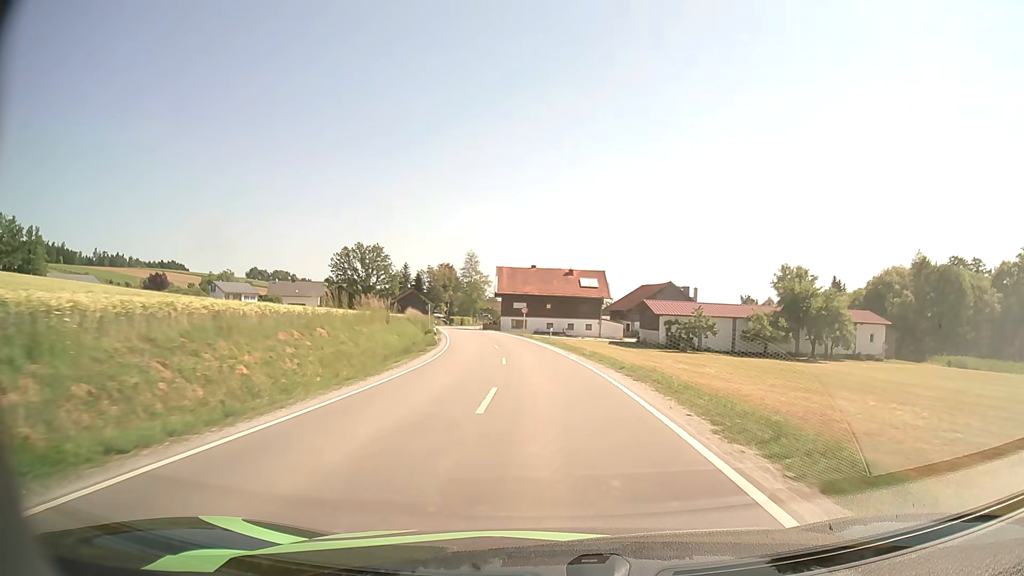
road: secondary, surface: asphalt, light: Day
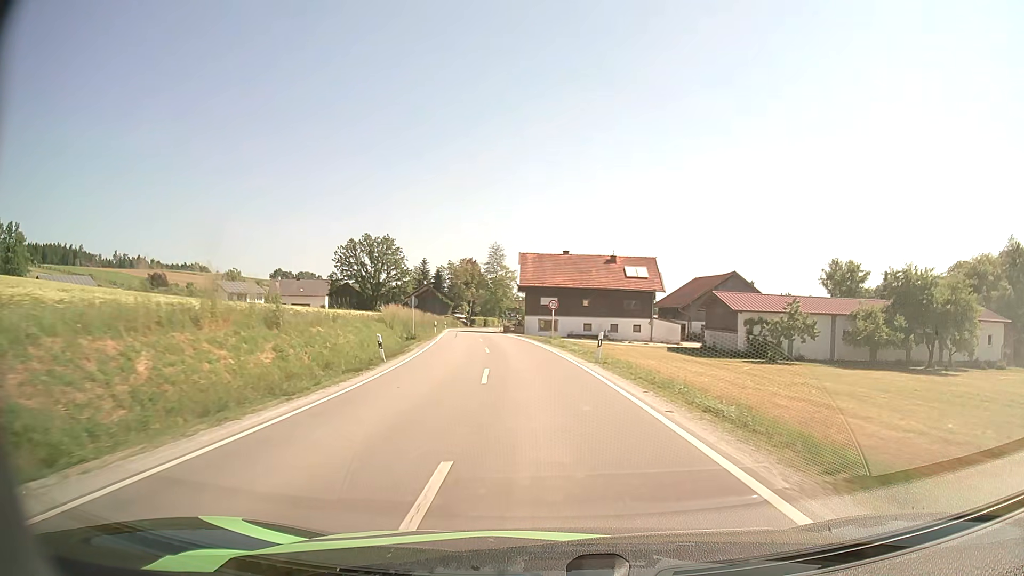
(-0.3, +19.7) m; -3°
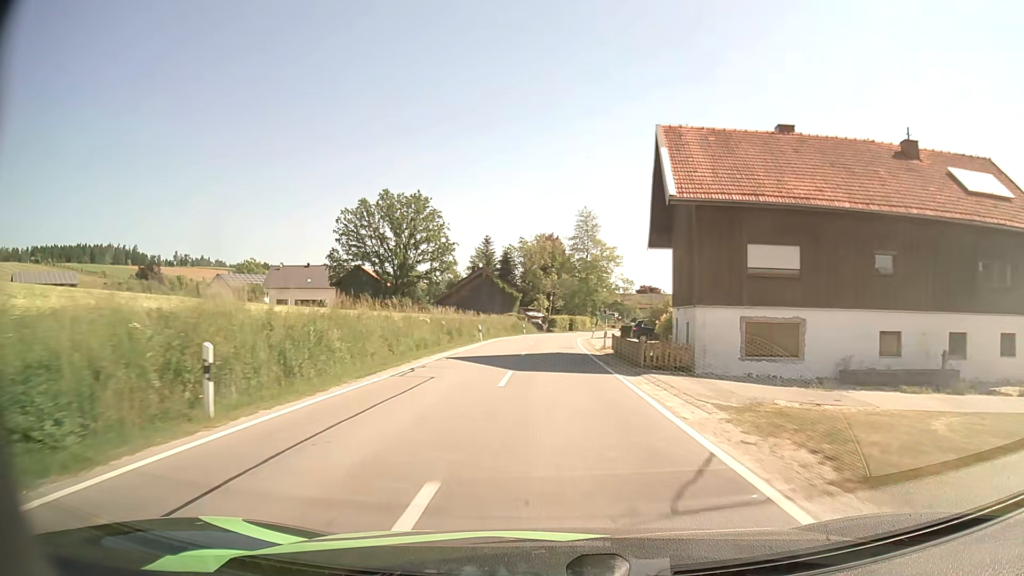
(-4.0, +49.4) m; -8°
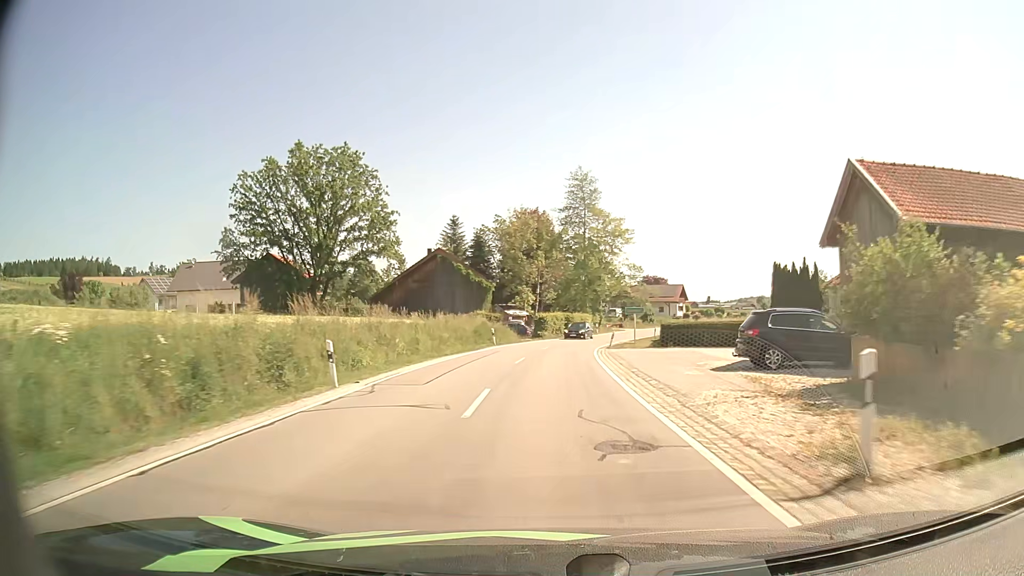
(0.0, +28.1) m; +1°
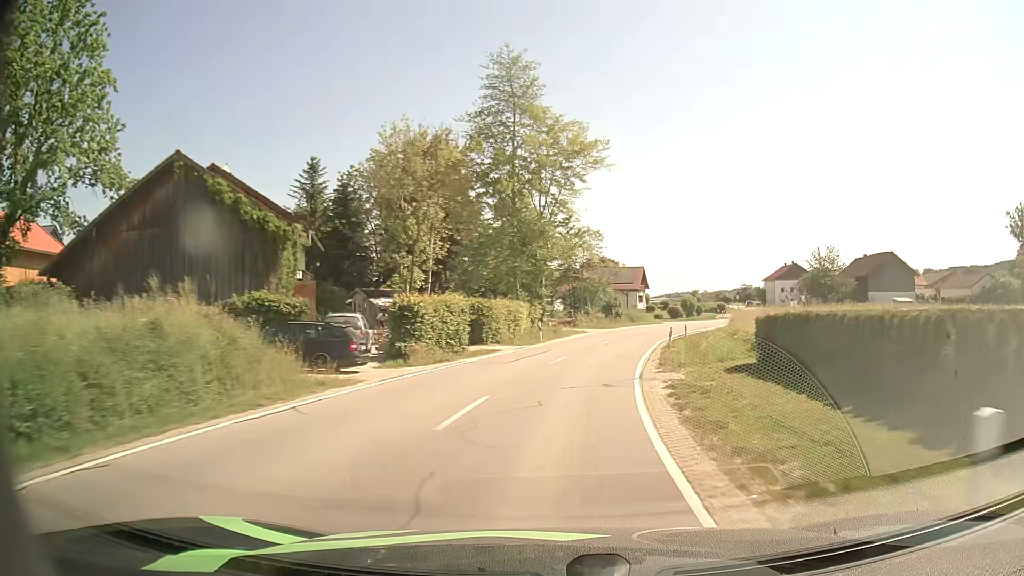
(+1.4, +36.9) m; +6°
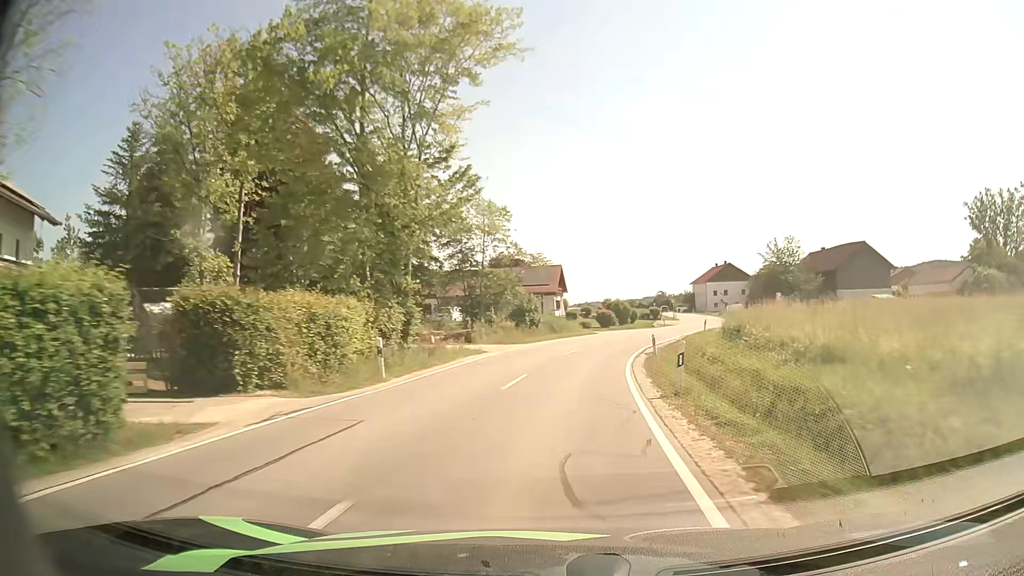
(+1.3, +18.6) m; +8°
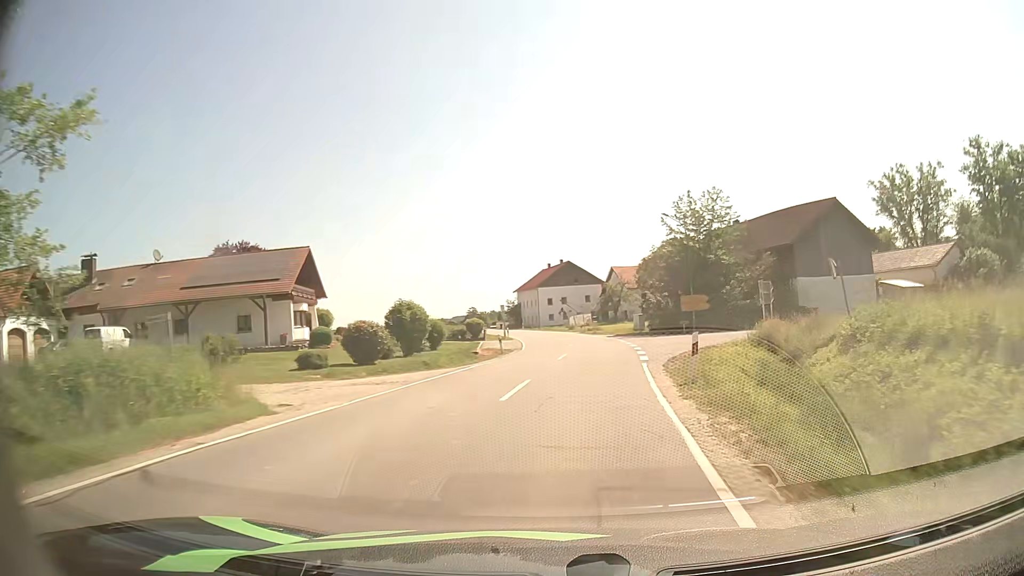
(+4.7, +37.2) m; +16°
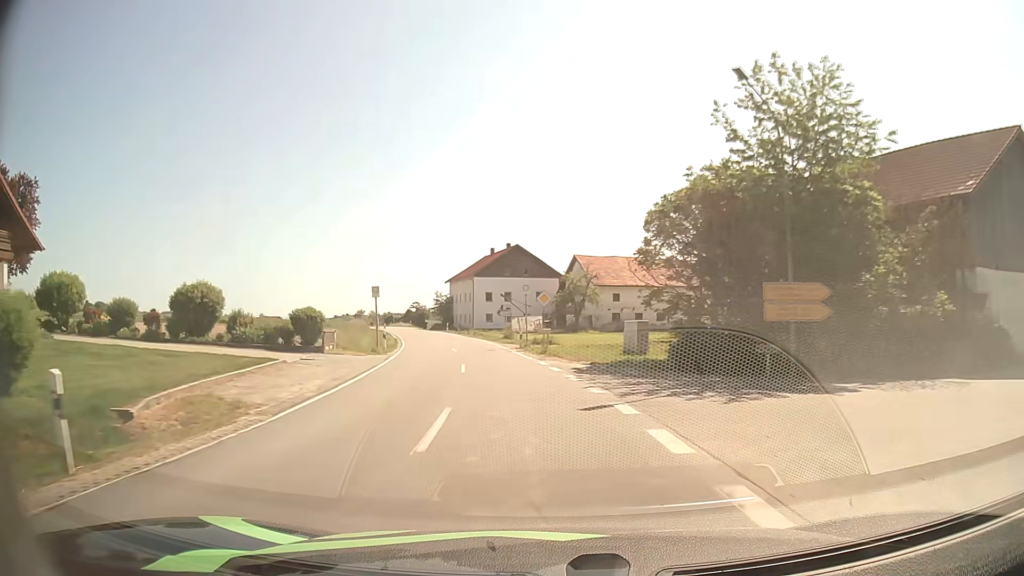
(+2.1, +28.5) m; +5°
(0, +10) (-1, +20) (-3, +30) (-4, +40) (-6, +49) (-9, +59) (-11, +69) (-14, +78) (-17, +88) (-20, +97) m
